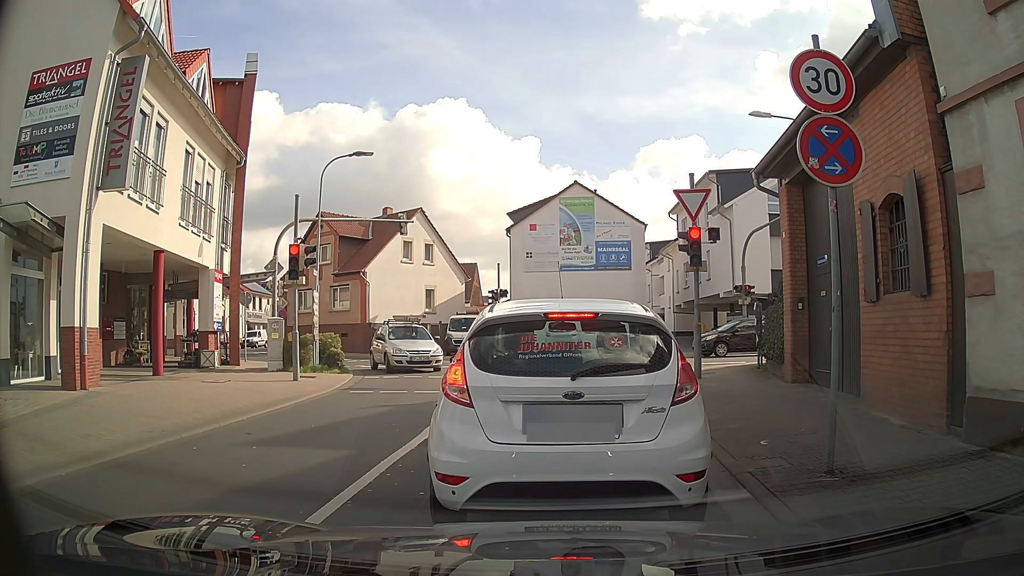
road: unclassified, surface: asphalt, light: Day
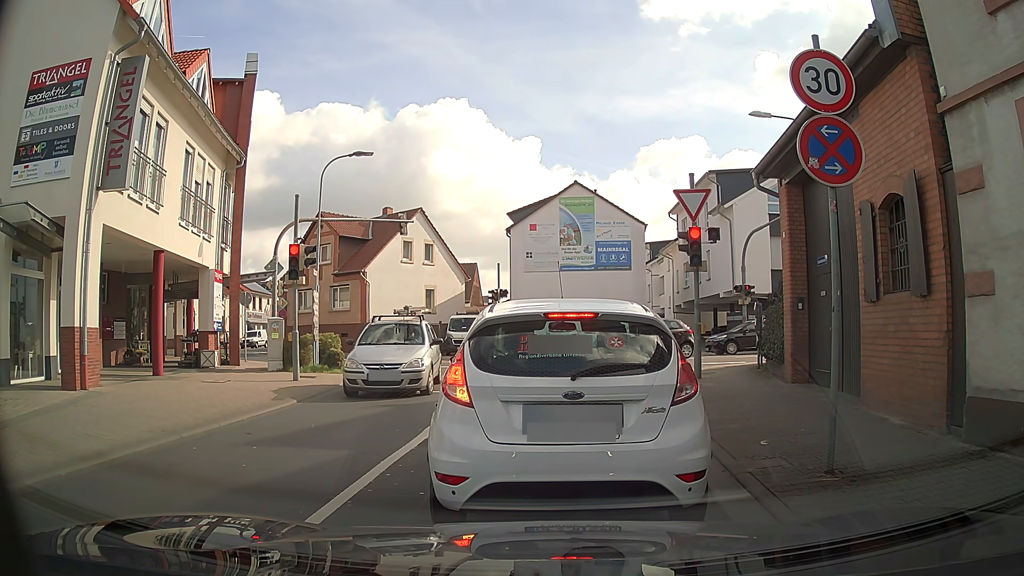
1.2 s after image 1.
(0.0, 0.0) m; 0°
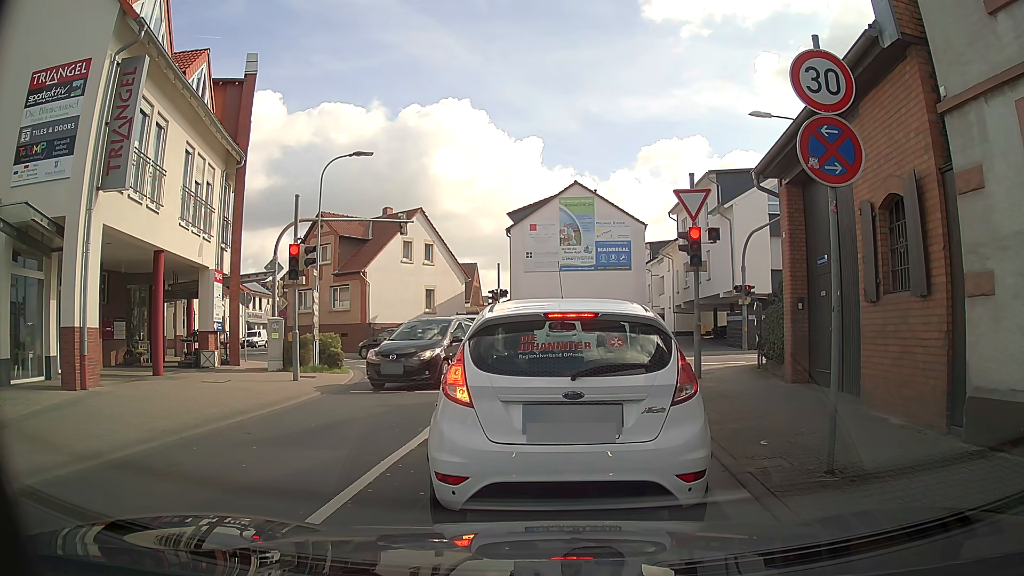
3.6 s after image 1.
(0.0, 0.0) m; 0°
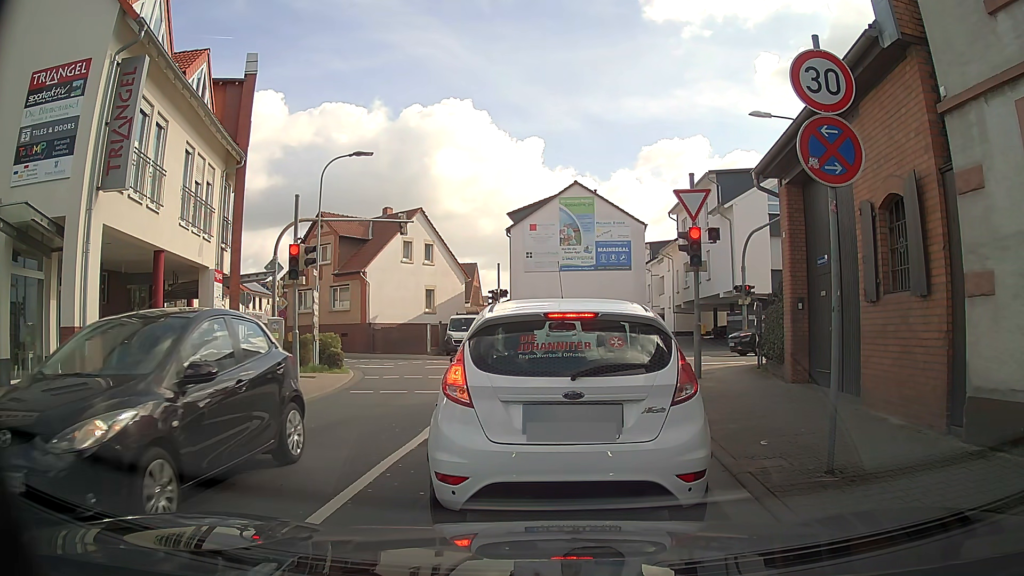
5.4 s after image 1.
(0.0, 0.0) m; 0°
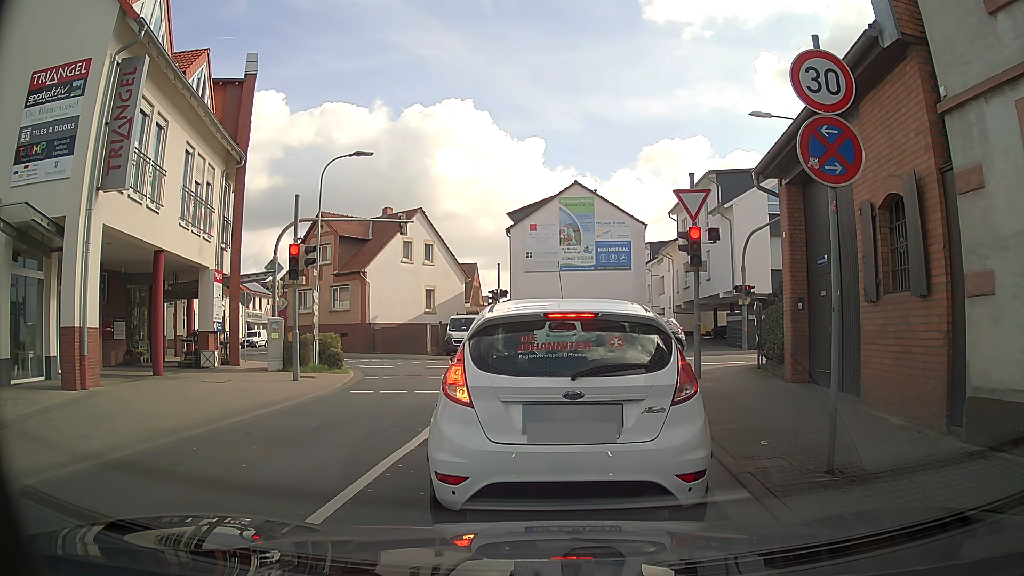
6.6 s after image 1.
(0.0, 0.0) m; 0°
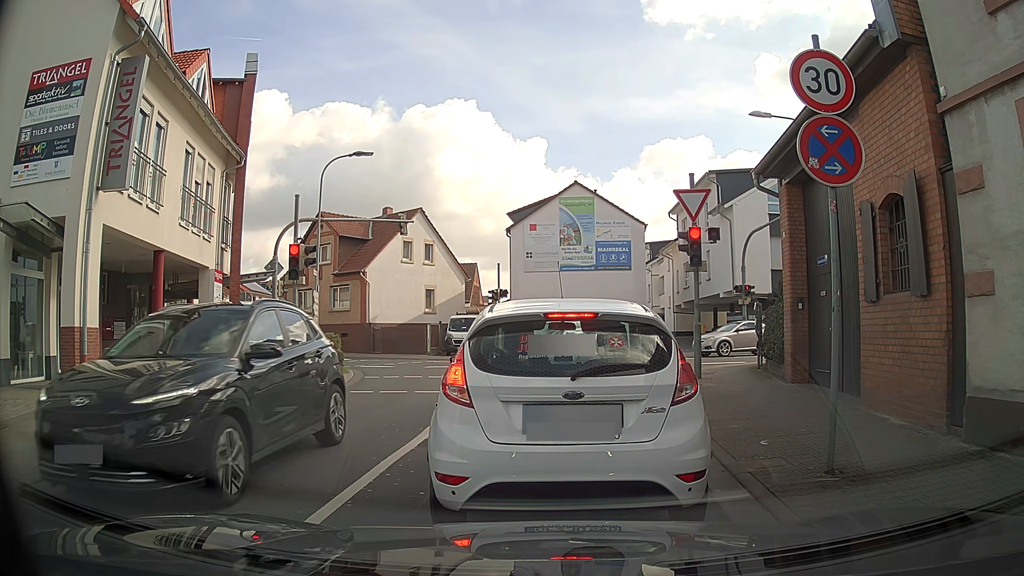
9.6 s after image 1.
(0.0, 0.0) m; 0°
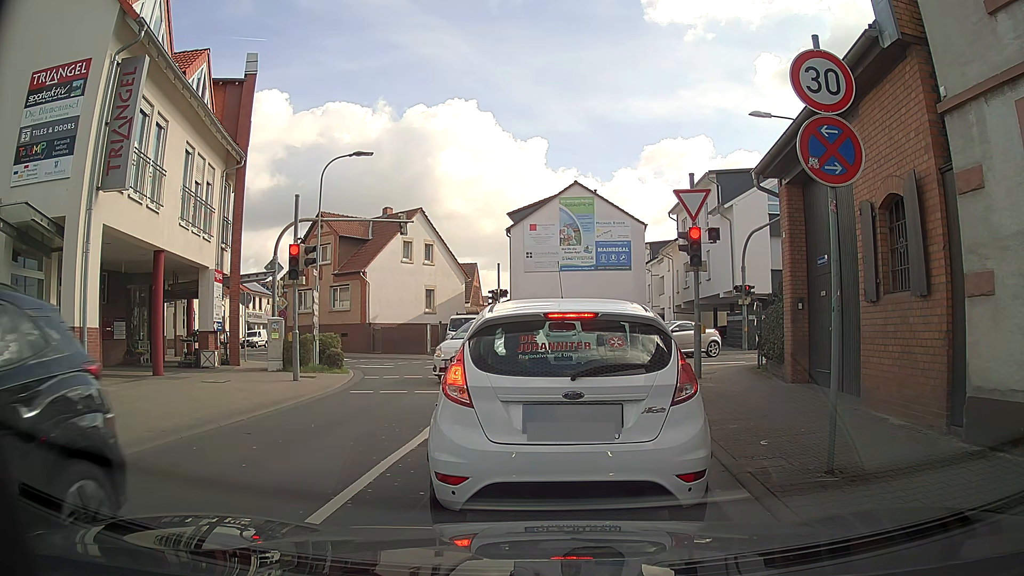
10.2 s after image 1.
(0.0, 0.0) m; 0°
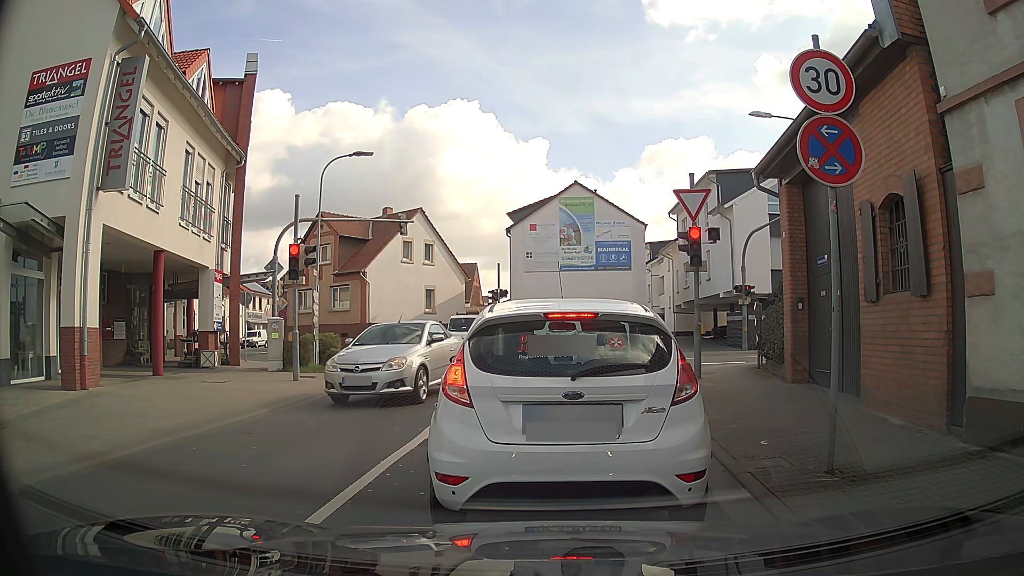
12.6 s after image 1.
(0.0, 0.0) m; 0°
